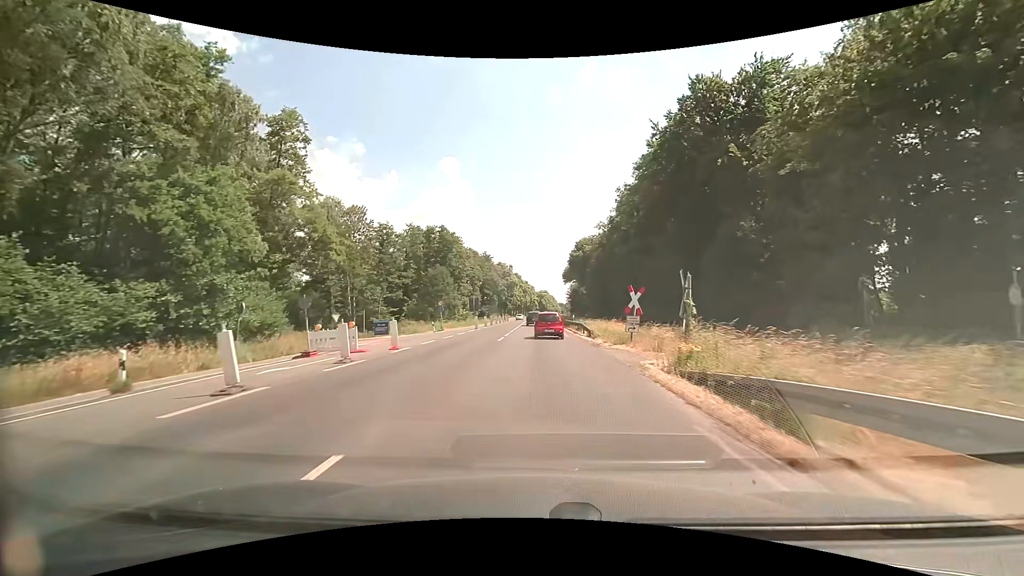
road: trunk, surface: asphalt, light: Day
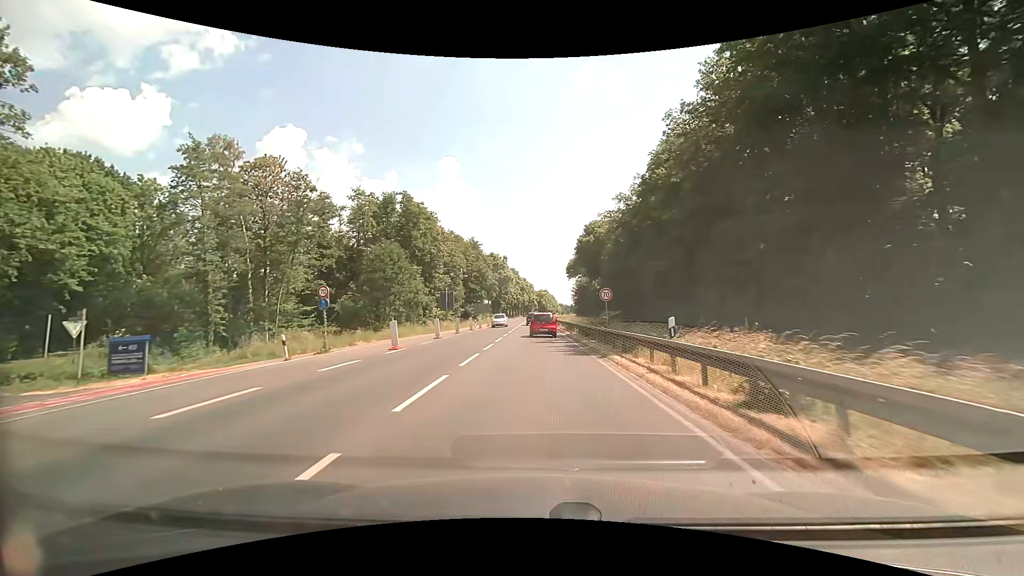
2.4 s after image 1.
(+0.1, +30.2) m; 0°
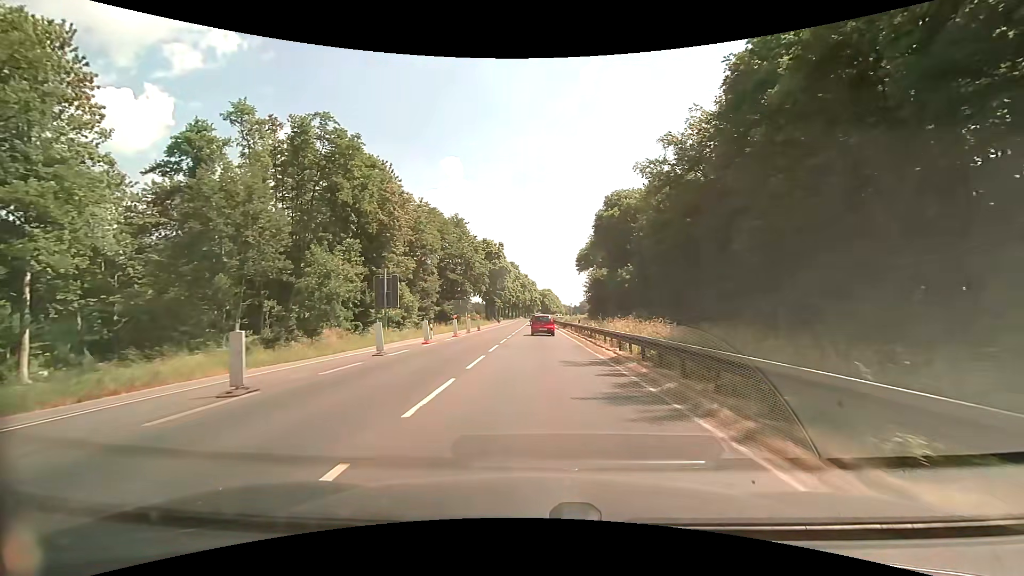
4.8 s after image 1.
(-0.3, +30.6) m; 0°
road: primary
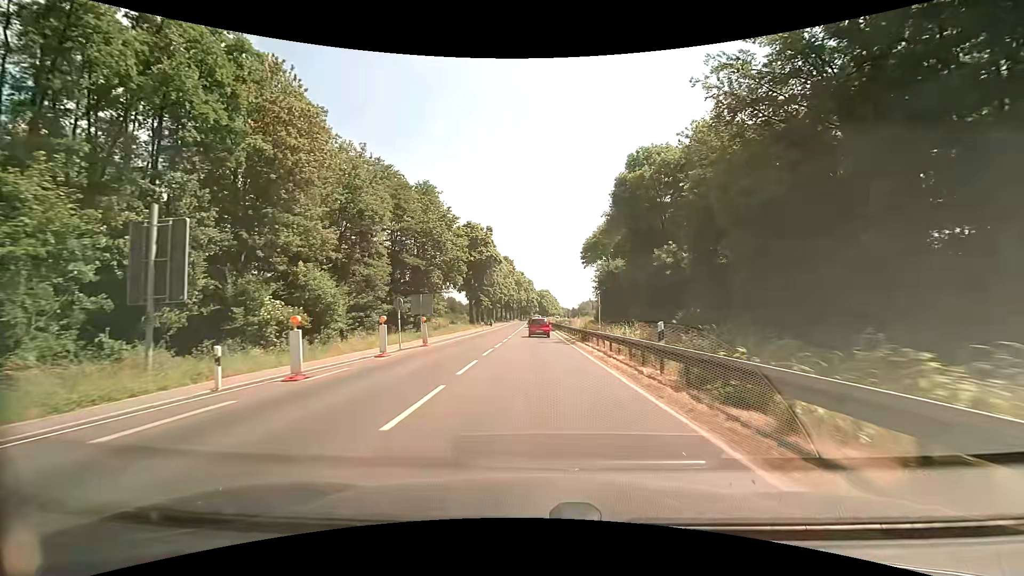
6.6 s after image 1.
(+0.1, +25.0) m; +1°
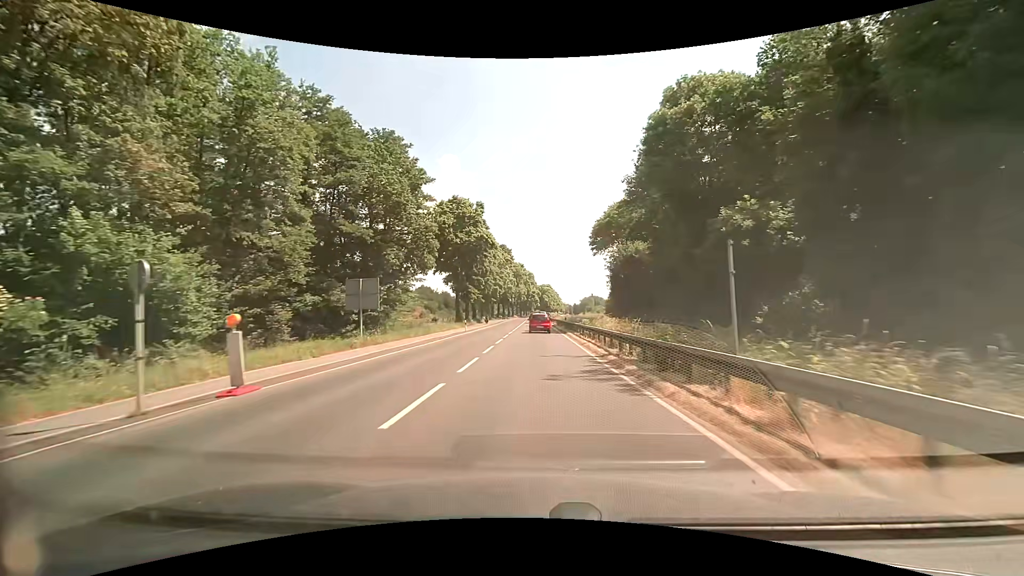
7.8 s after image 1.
(-0.2, +18.3) m; -1°
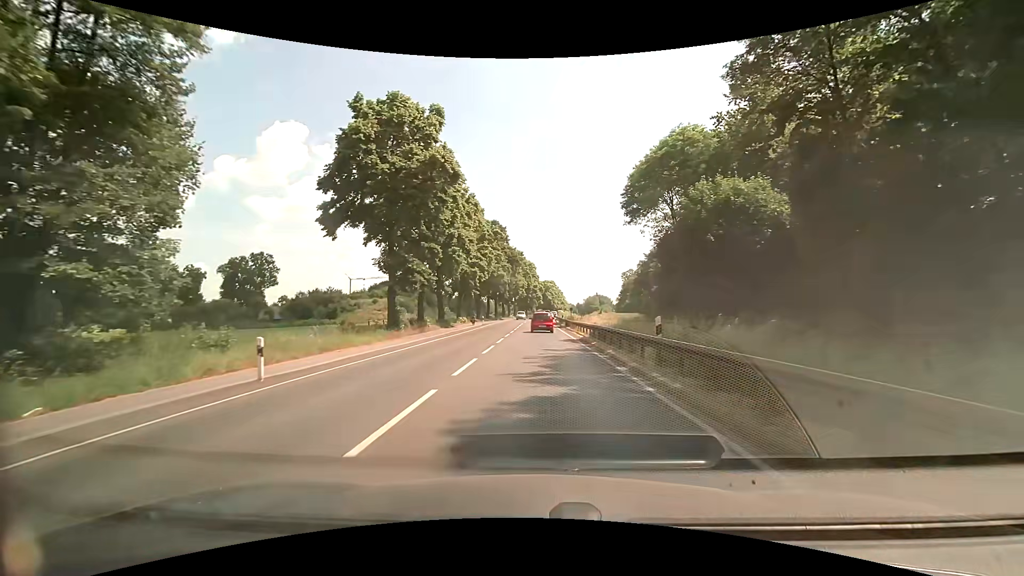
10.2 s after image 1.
(0.0, +37.4) m; -1°
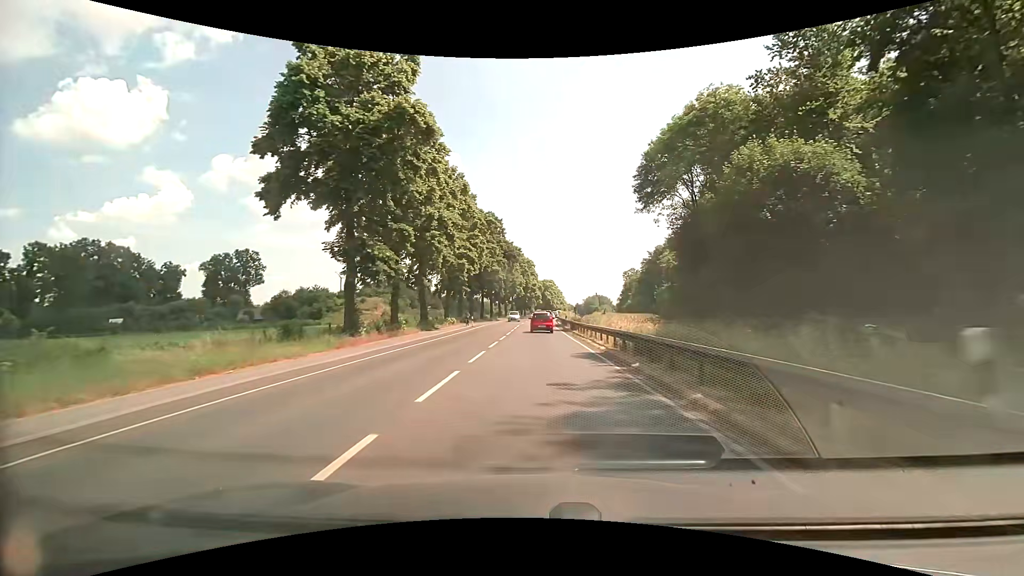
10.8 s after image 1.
(+0.1, +9.3) m; +1°
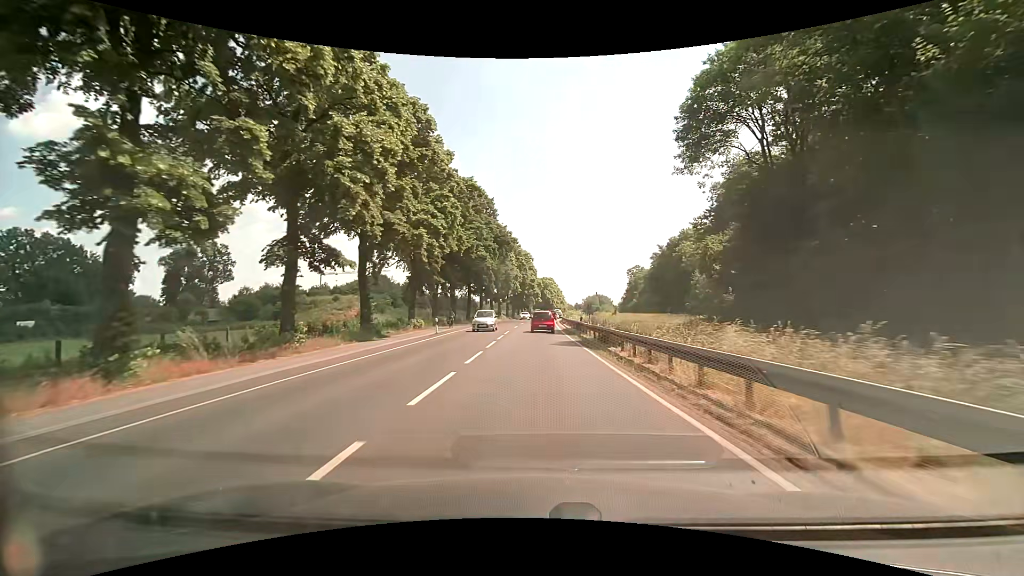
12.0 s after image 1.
(0.0, +18.4) m; +1°
(0, +10) (0, +20) (0, +30) (0, +40) (0, +50) (0, +60) (0, +70) (0, +80) (+1, +90) (+1, +100) m
